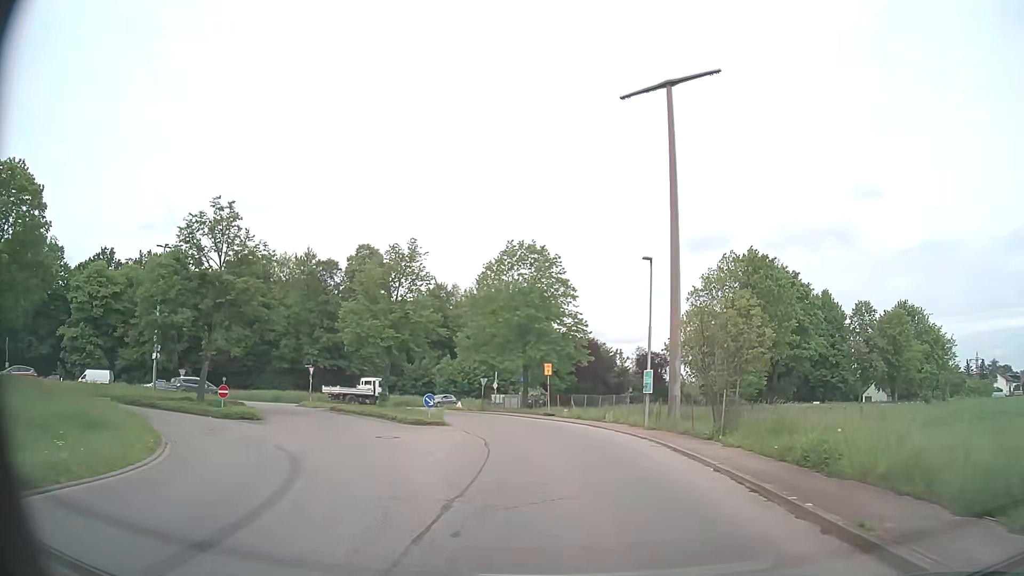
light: Day
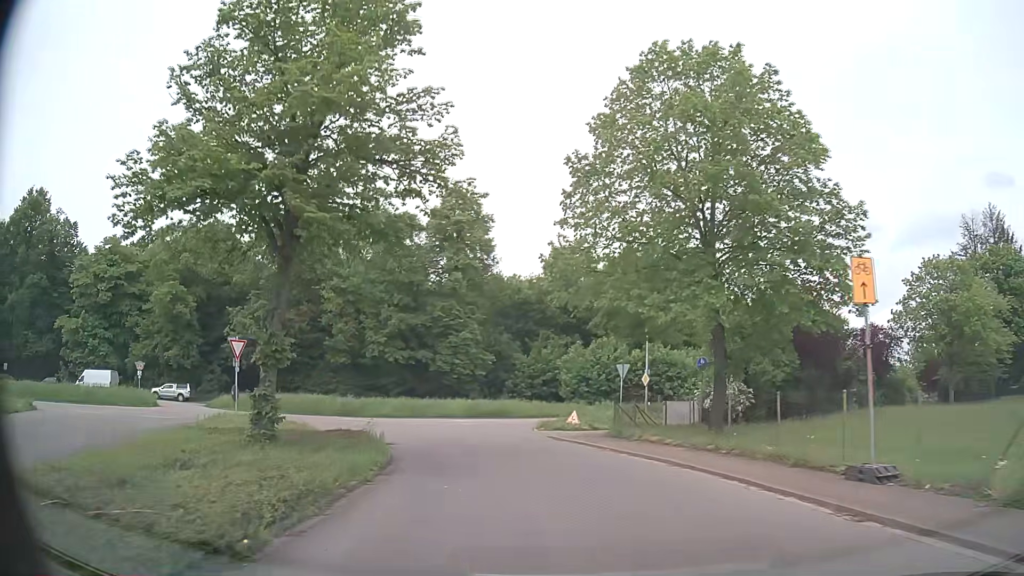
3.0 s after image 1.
(-2.1, +29.3) m; -13°
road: unclassified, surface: asphalt
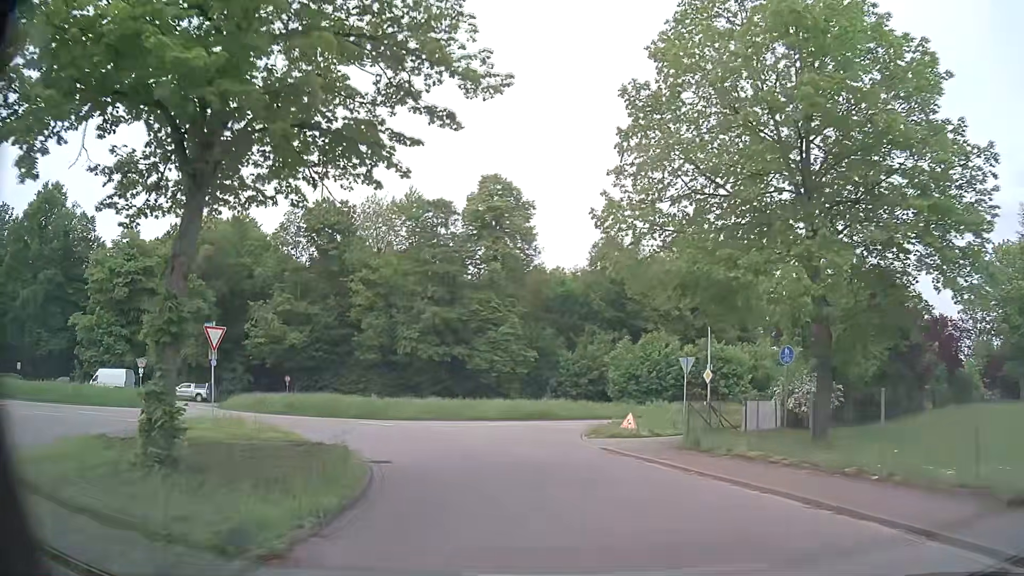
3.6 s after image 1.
(-0.1, +4.8) m; -4°
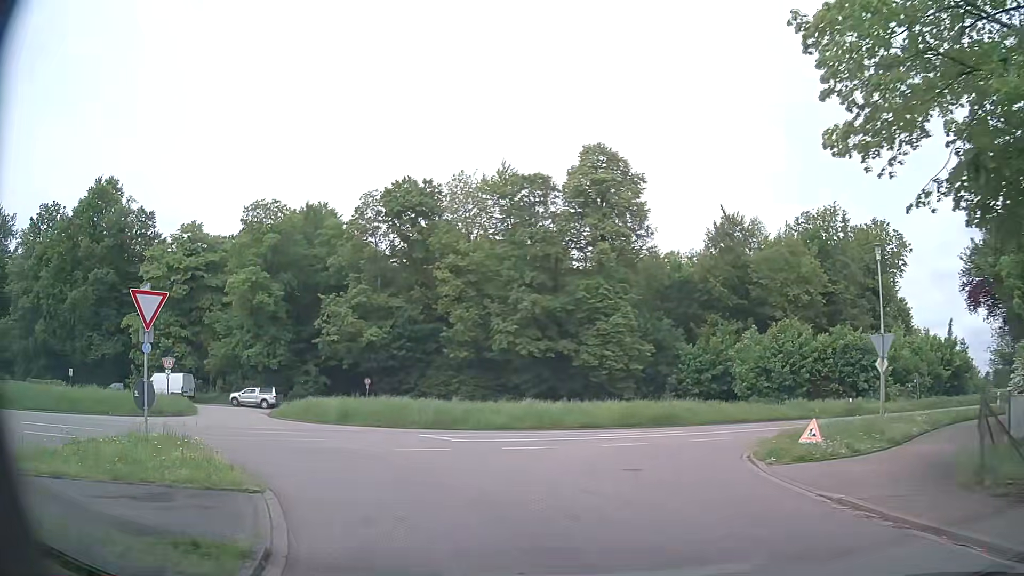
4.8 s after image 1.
(-0.5, +8.2) m; -9°
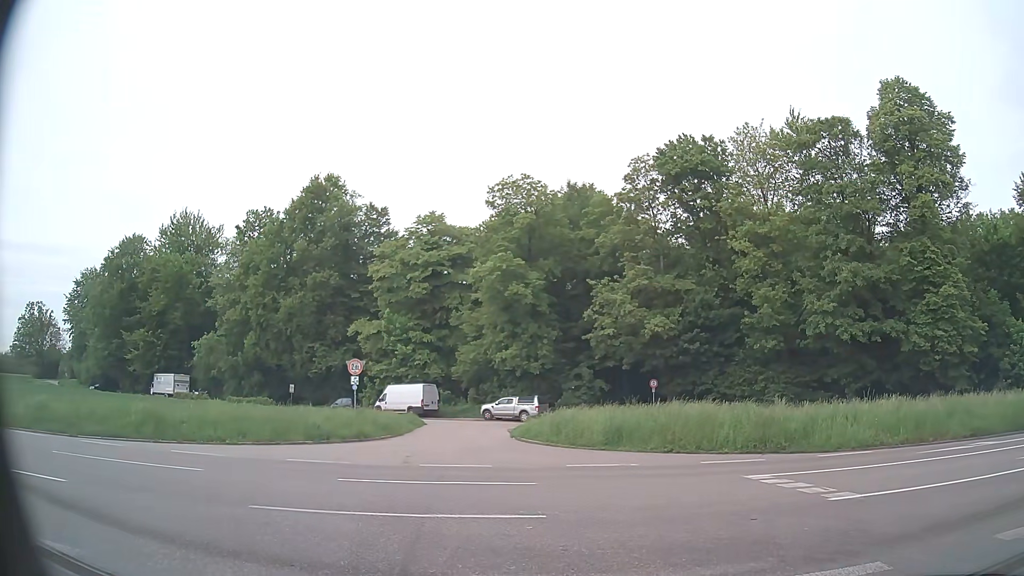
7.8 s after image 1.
(-2.0, +10.3) m; -25°
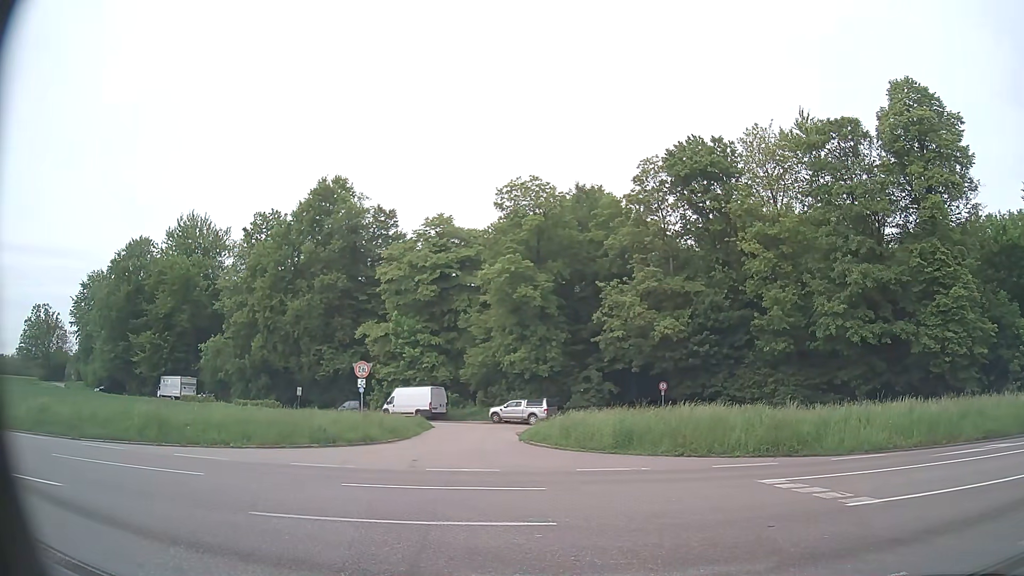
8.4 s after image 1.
(0.0, +0.2) m; 0°
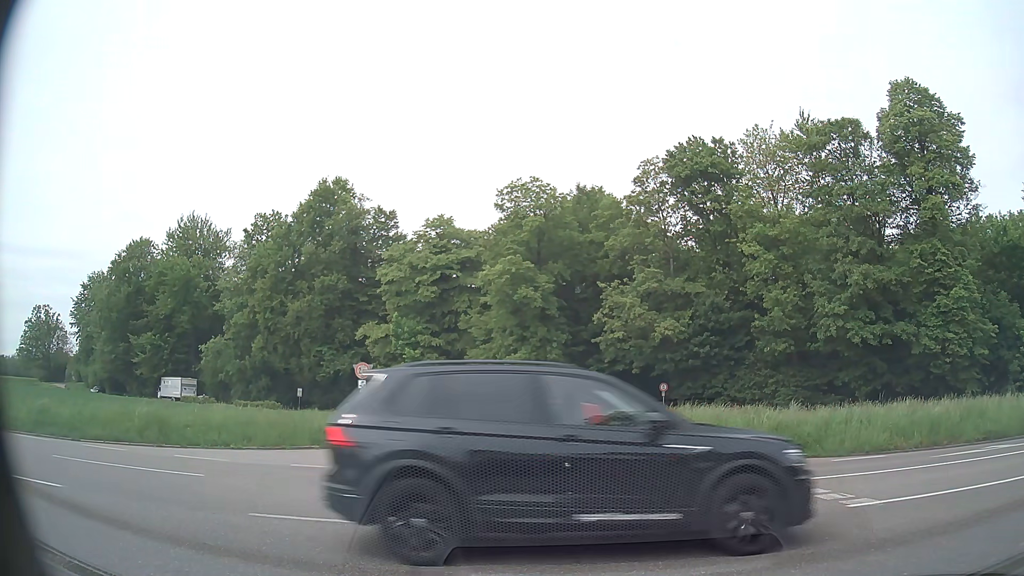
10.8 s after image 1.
(0.0, +0.1) m; 0°
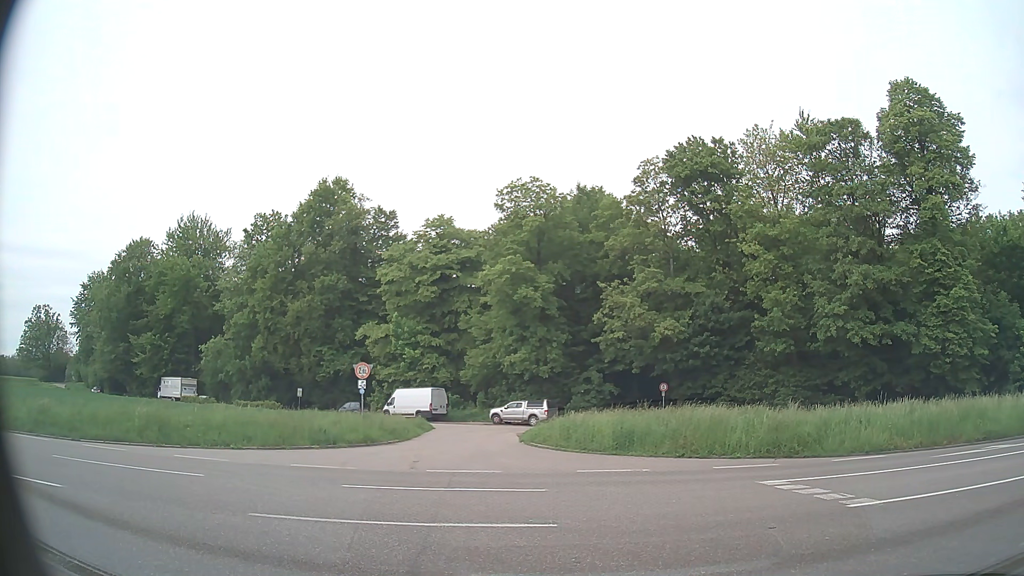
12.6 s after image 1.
(0.0, 0.0) m; 0°
(-4, +9) (-13, +13) (-23, +13) (-33, +13) (-43, +12) (-53, +12) (-63, +12) (-73, +11) (-83, +11) (-93, +12) m
